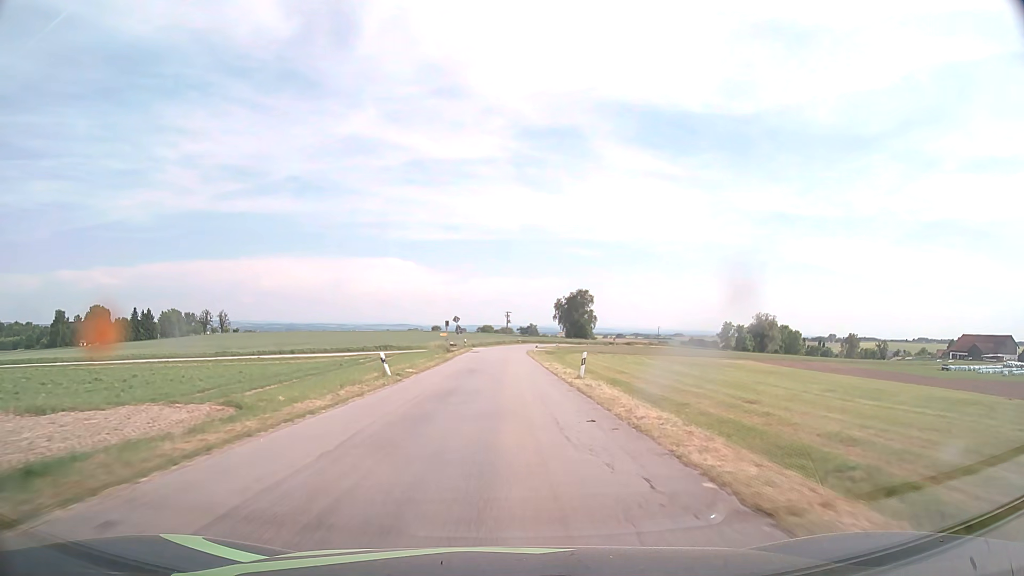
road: tertiary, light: Day
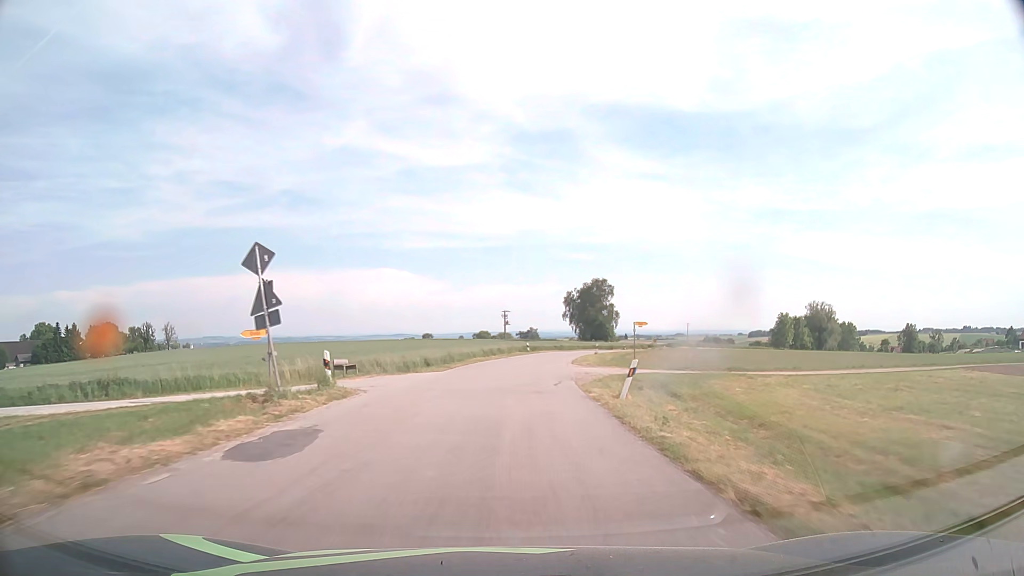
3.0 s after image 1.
(+0.3, +55.2) m; 0°
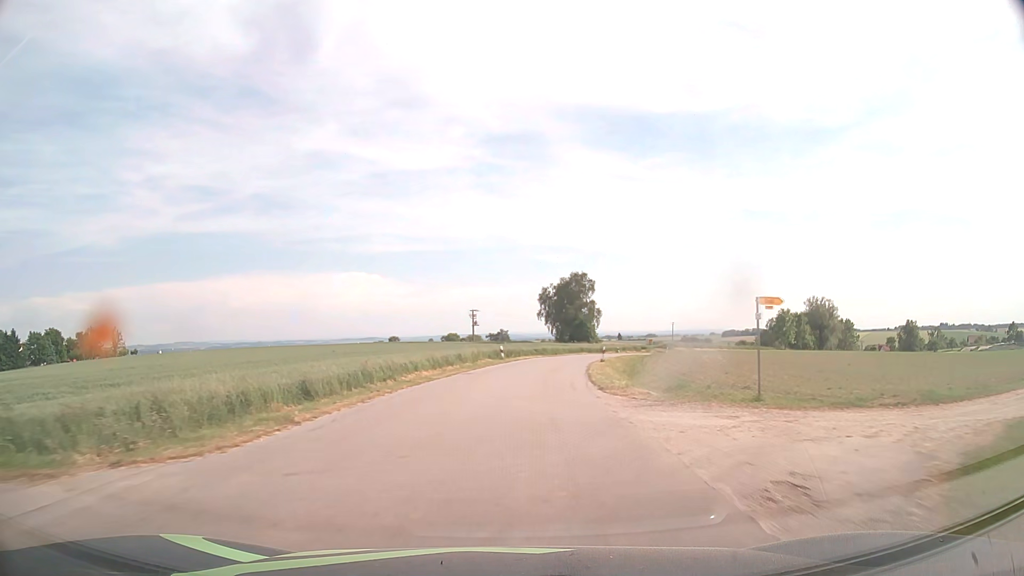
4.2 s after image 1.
(+0.4, +21.5) m; +2°
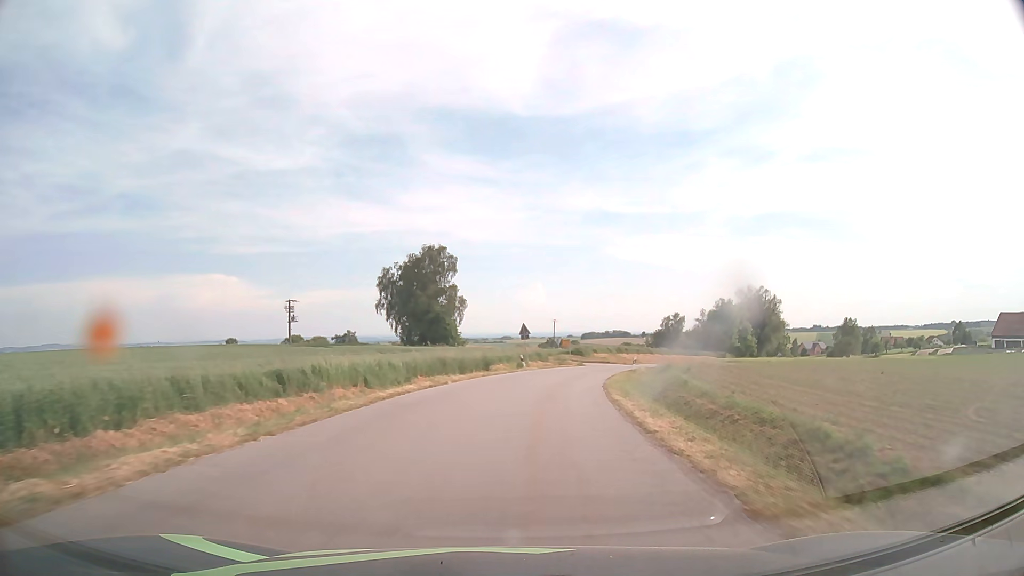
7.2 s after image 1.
(+5.3, +52.6) m; +12°
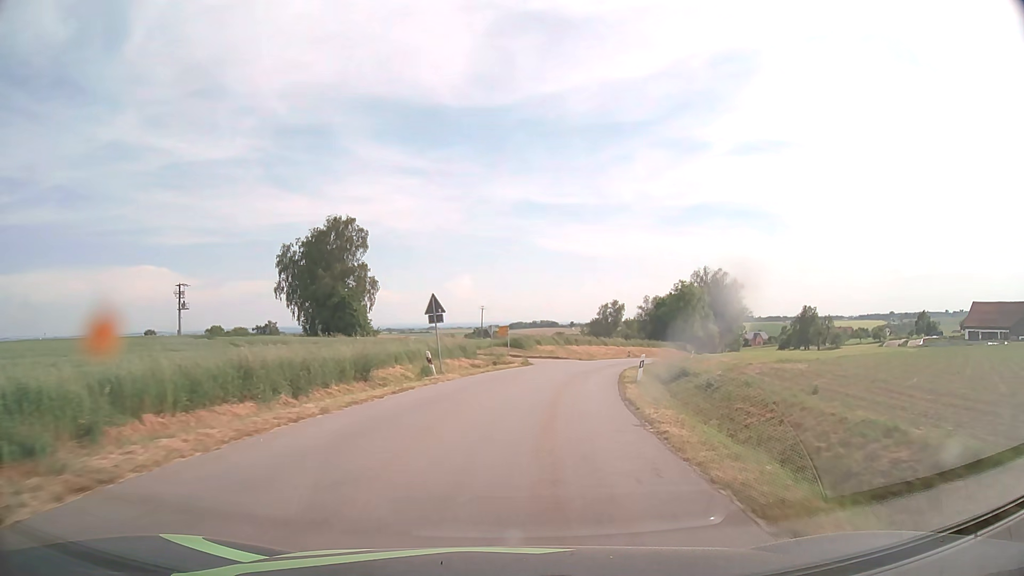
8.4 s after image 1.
(+1.1, +20.1) m; +6°
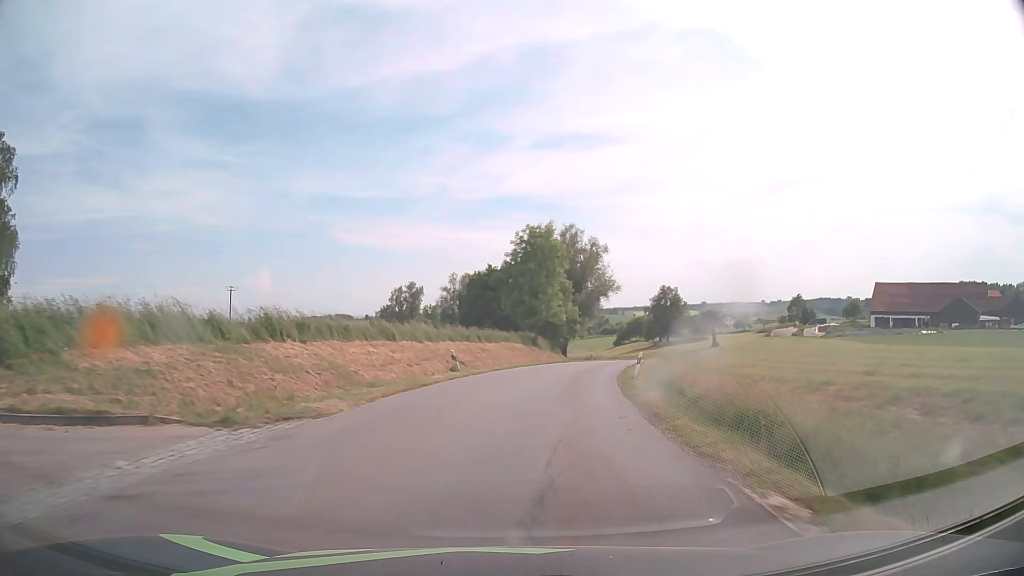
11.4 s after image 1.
(+7.1, +47.1) m; +17°
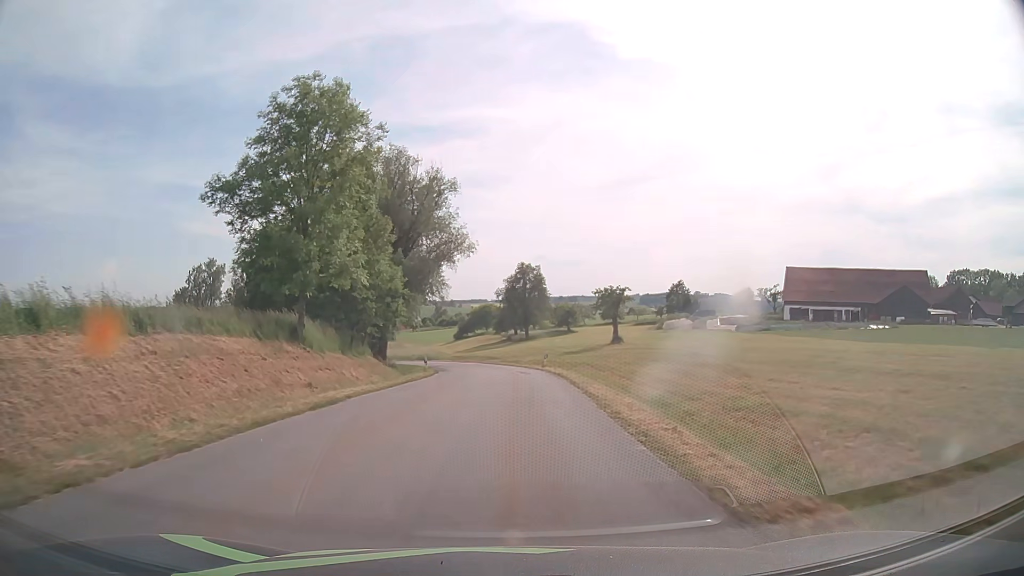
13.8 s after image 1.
(+4.5, +35.8) m; +14°
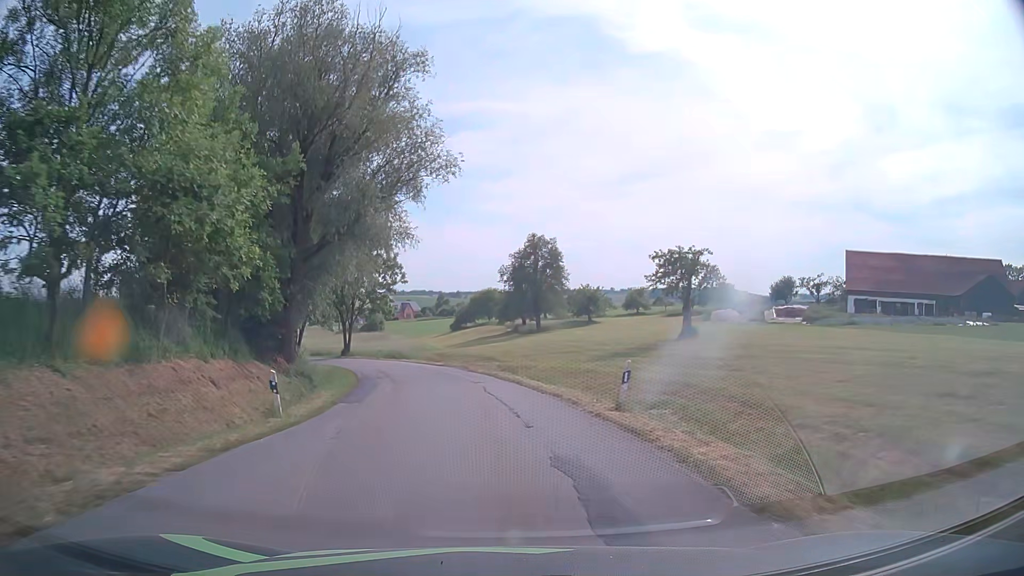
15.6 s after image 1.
(+0.3, +26.4) m; 0°
(0, +10) (-1, +20) (-3, +30) (-5, +40) (-8, +49) (-12, +58) (-17, +67) (-22, +76) (-28, +84) (-34, +92) m
